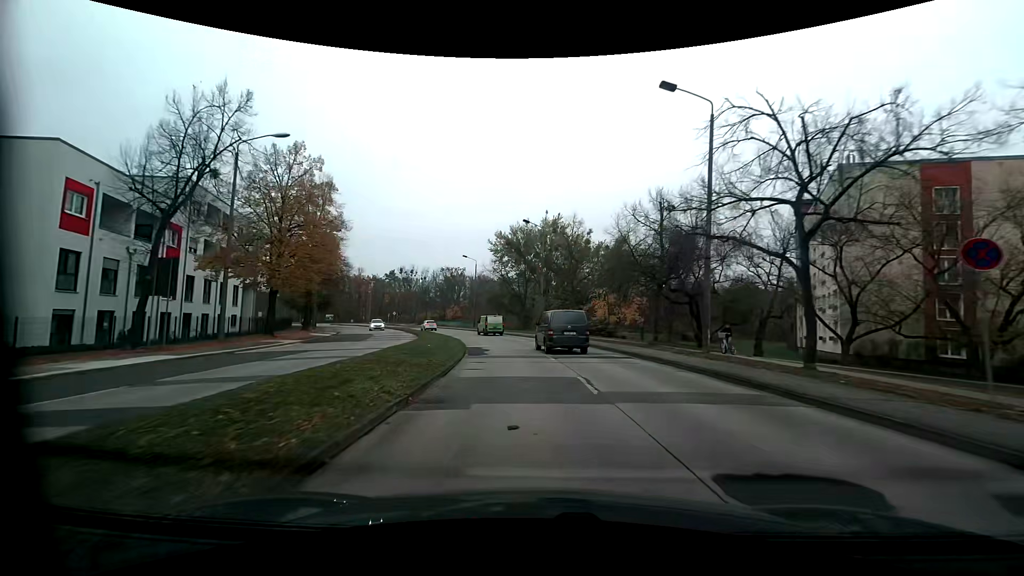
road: tertiary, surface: concrete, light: Day
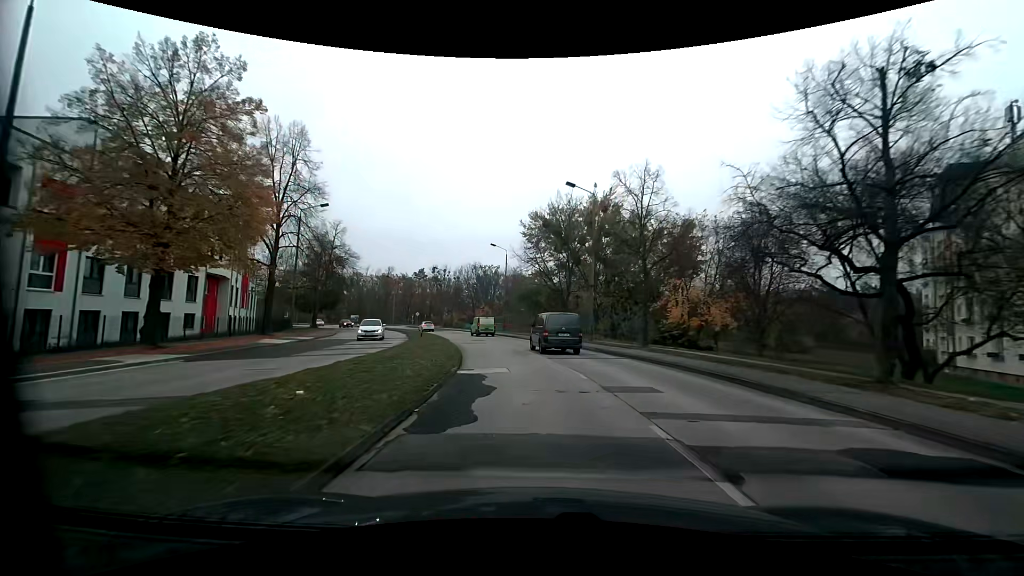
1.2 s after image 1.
(-0.6, +14.5) m; -5°
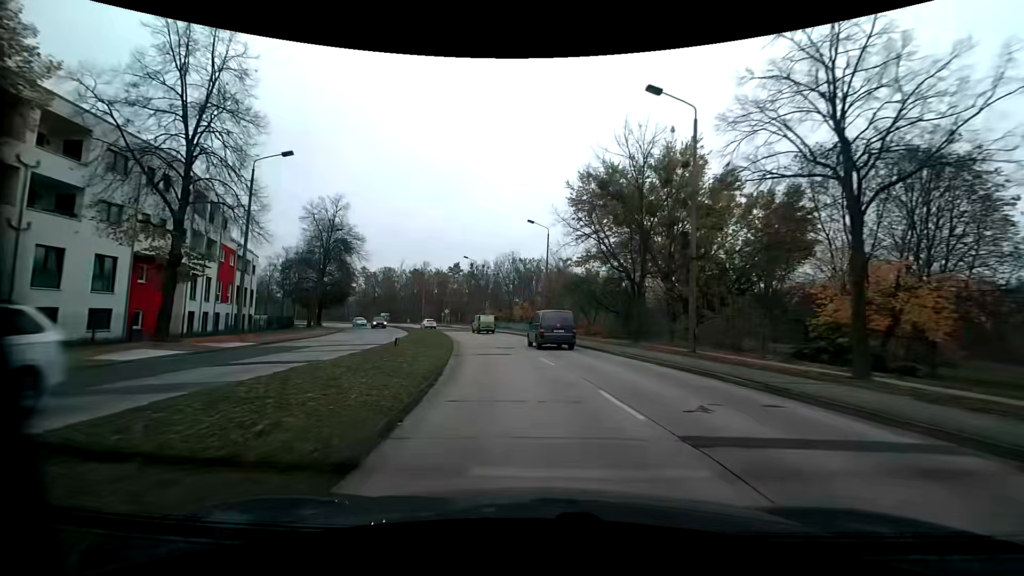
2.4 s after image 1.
(-0.6, +14.4) m; -5°
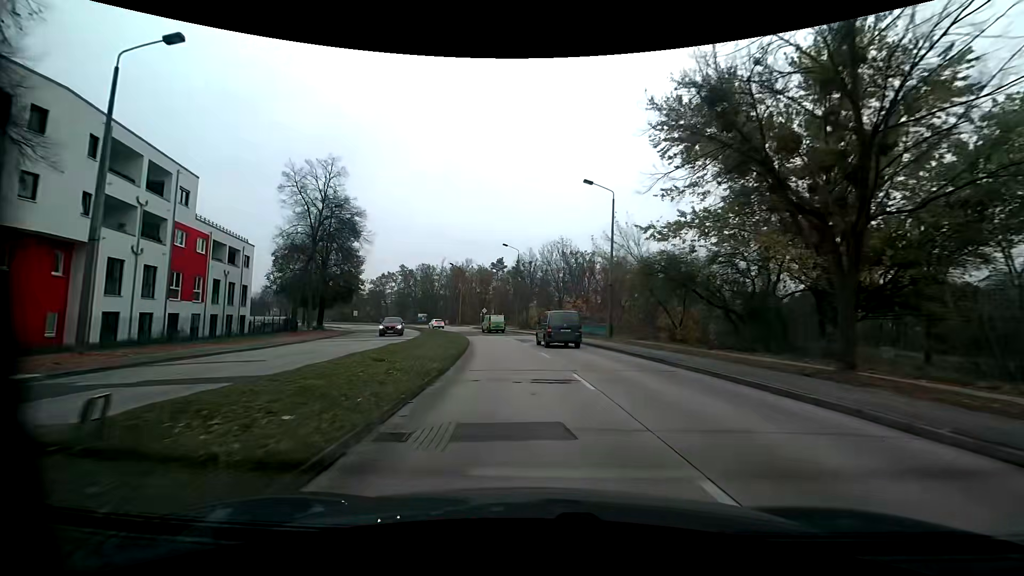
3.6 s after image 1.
(-0.7, +14.6) m; -5°
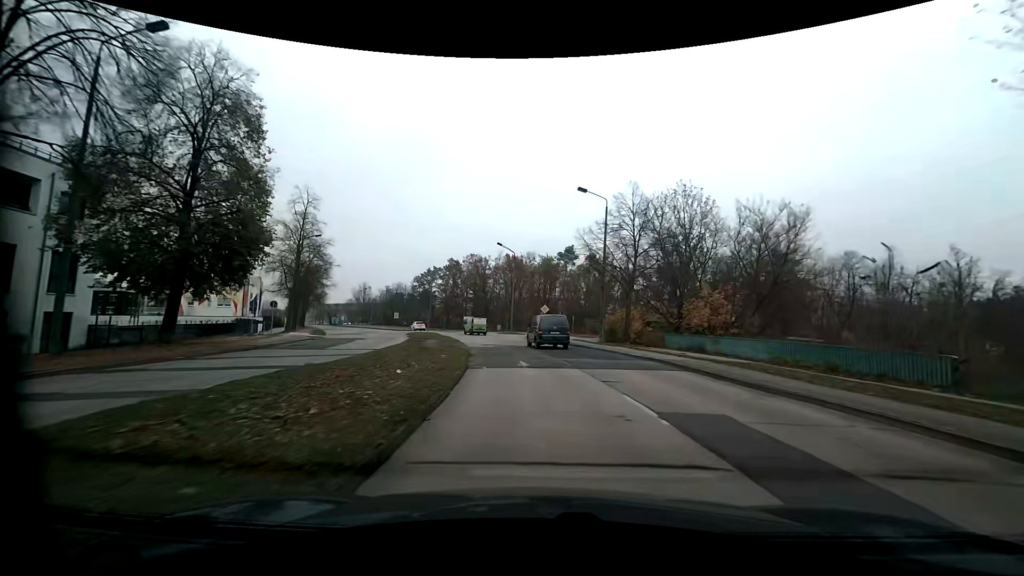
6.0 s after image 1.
(-2.6, +30.3) m; -8°
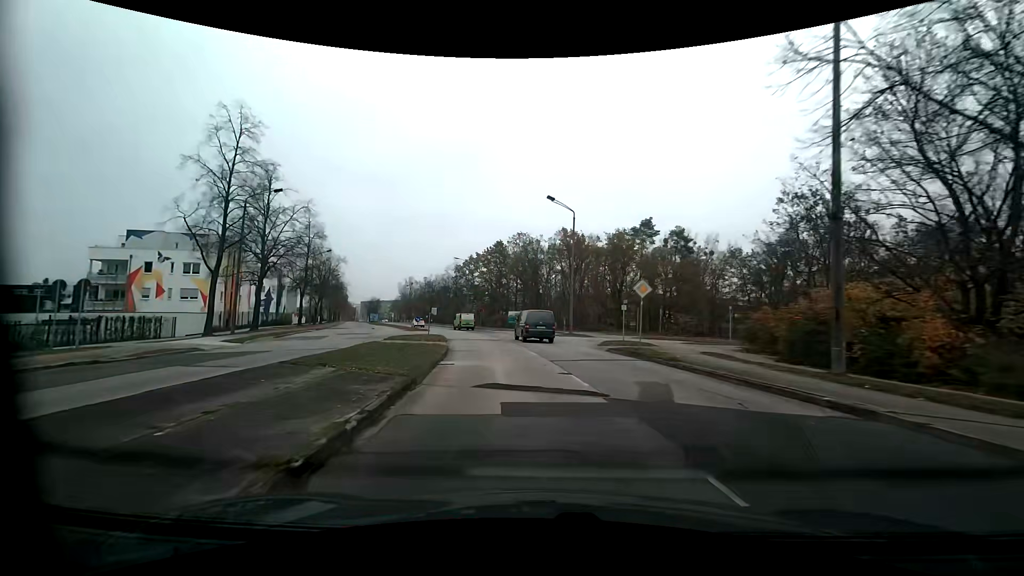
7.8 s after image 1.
(-1.3, +23.1) m; -8°
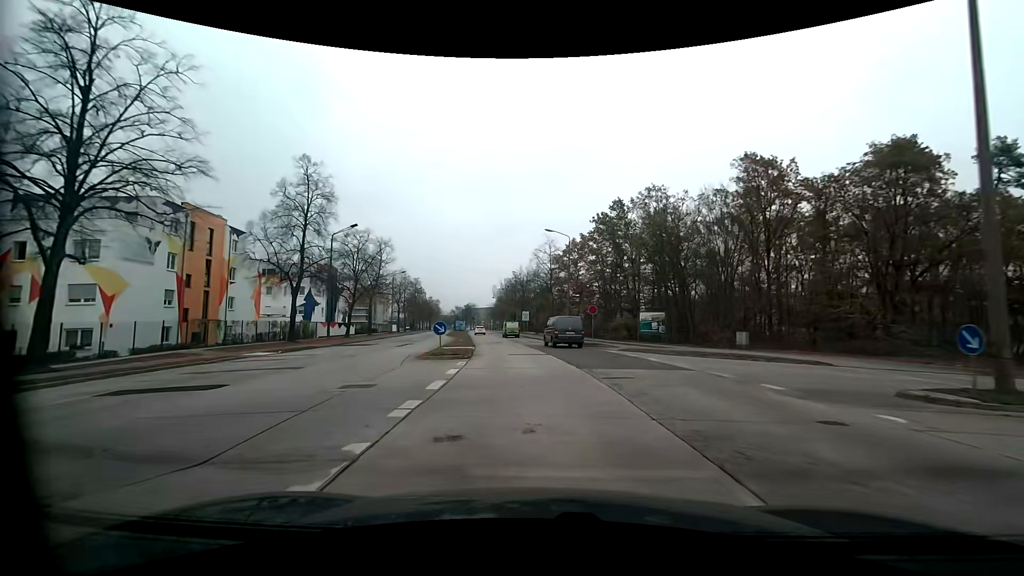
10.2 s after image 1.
(-3.1, +31.4) m; -11°
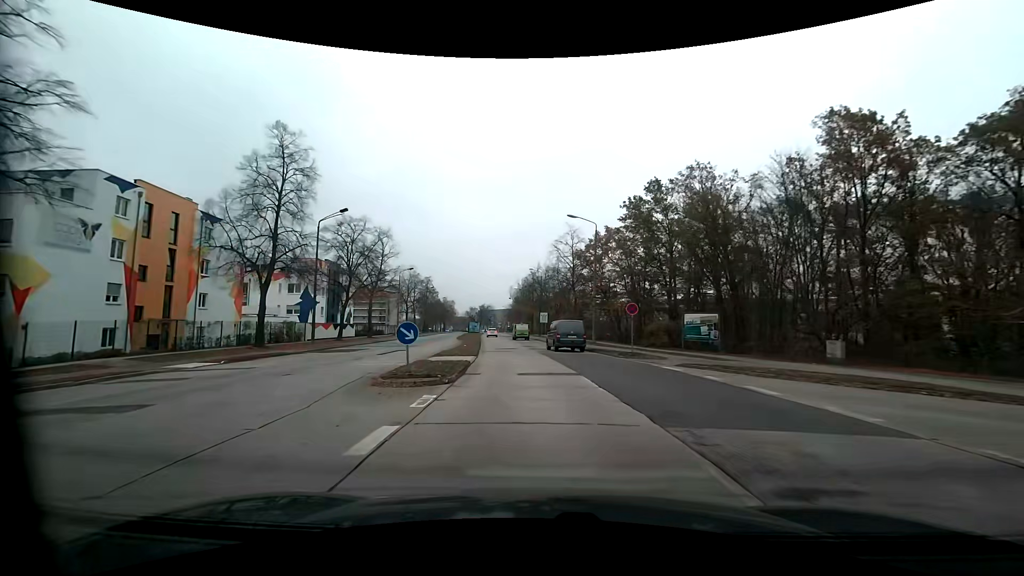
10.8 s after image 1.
(-0.2, +8.0) m; -2°
(0, +10) (-1, +20) (-2, +30) (-3, +40) (-4, +50) (-5, +60) (-7, +70) (-8, +80) (-9, +89) (-10, +99) m
